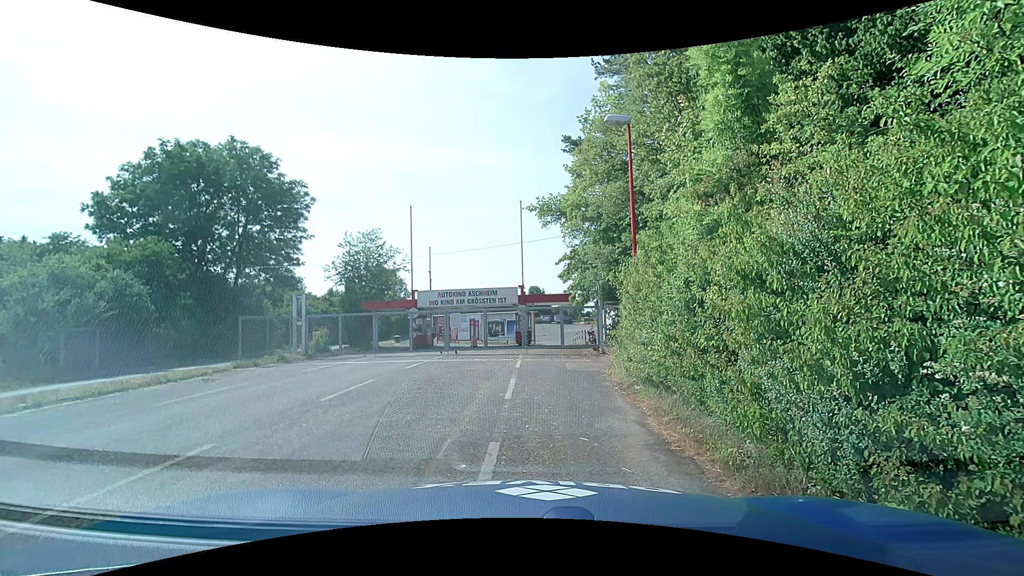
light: Day
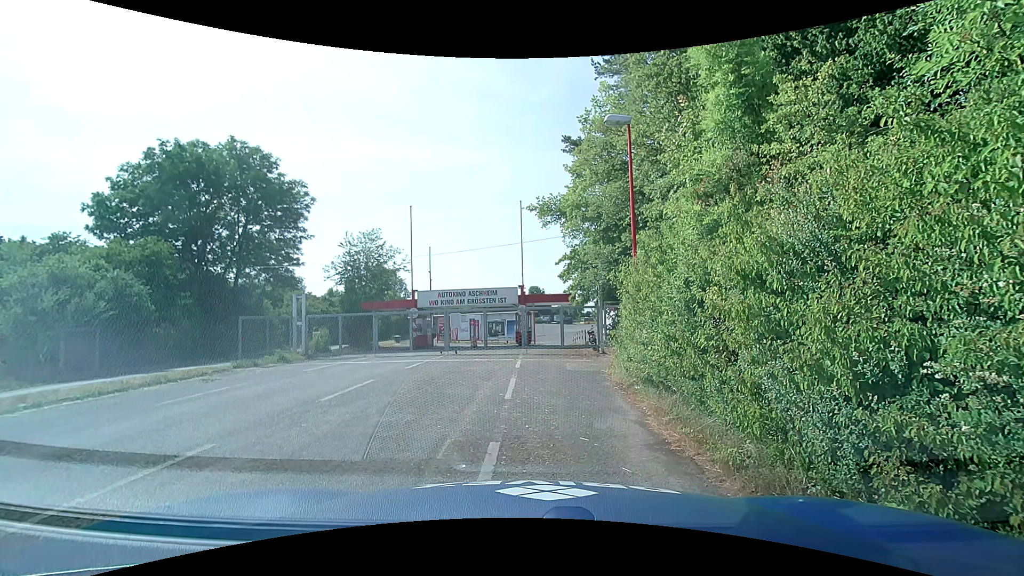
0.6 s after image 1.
(0.0, 0.0) m; 0°
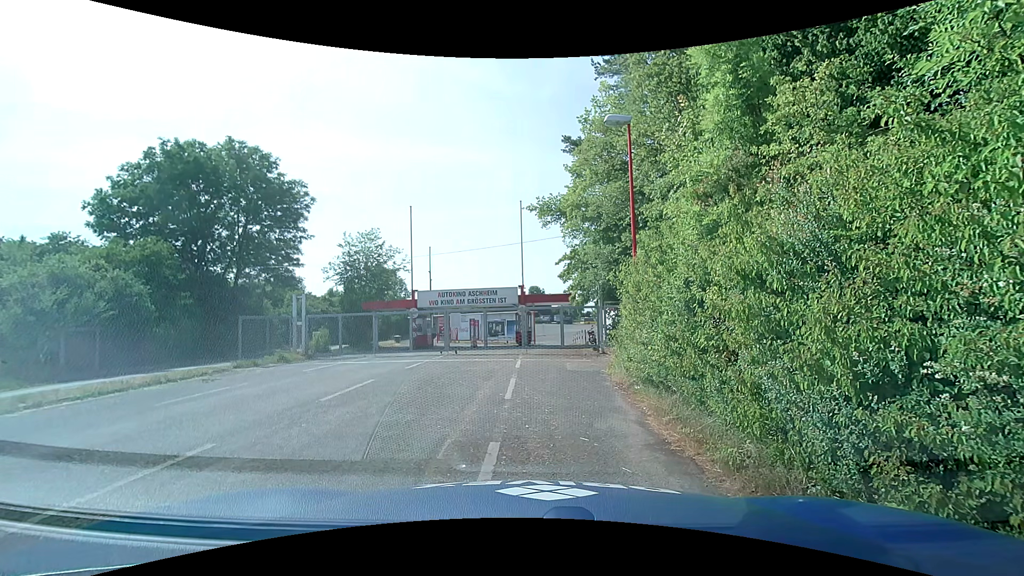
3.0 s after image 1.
(0.0, 0.0) m; 0°
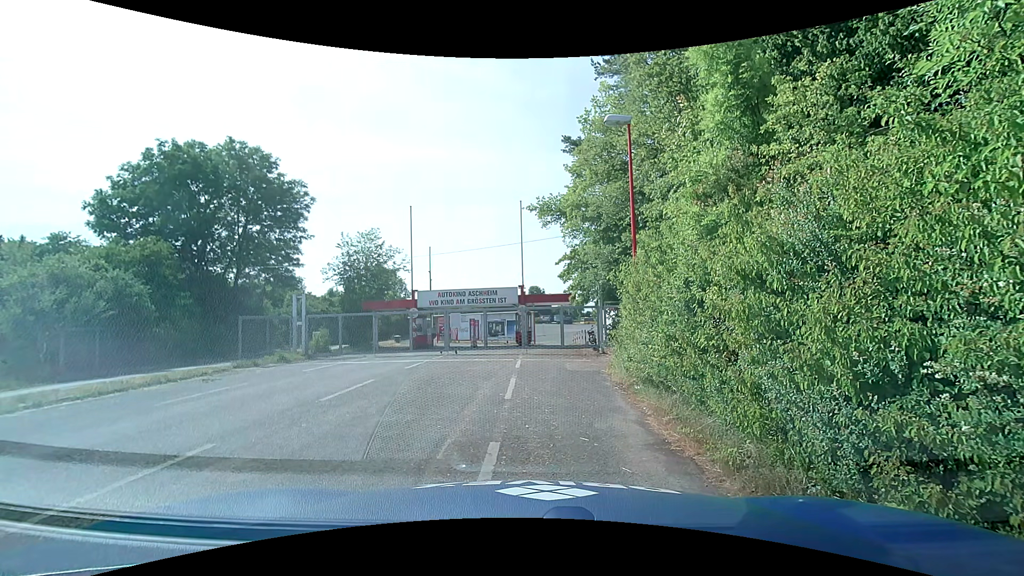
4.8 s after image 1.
(0.0, 0.0) m; 0°
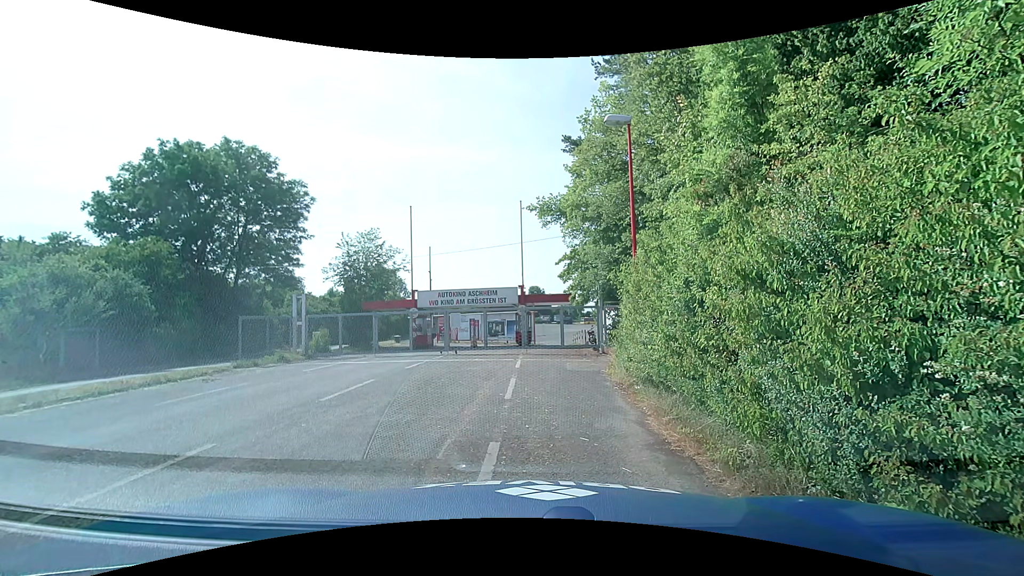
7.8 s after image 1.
(0.0, 0.0) m; 0°
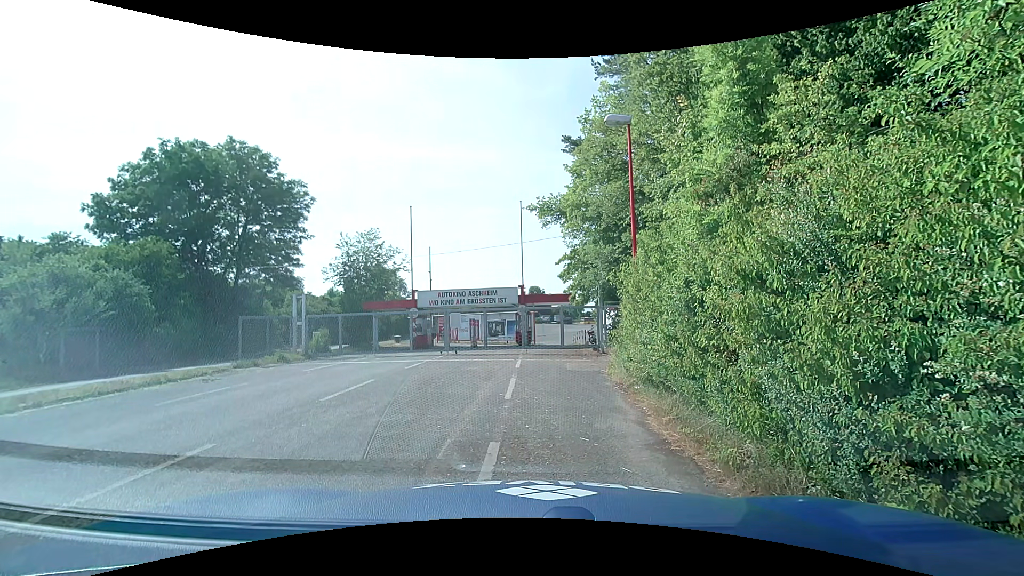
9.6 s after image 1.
(0.0, 0.0) m; 0°
